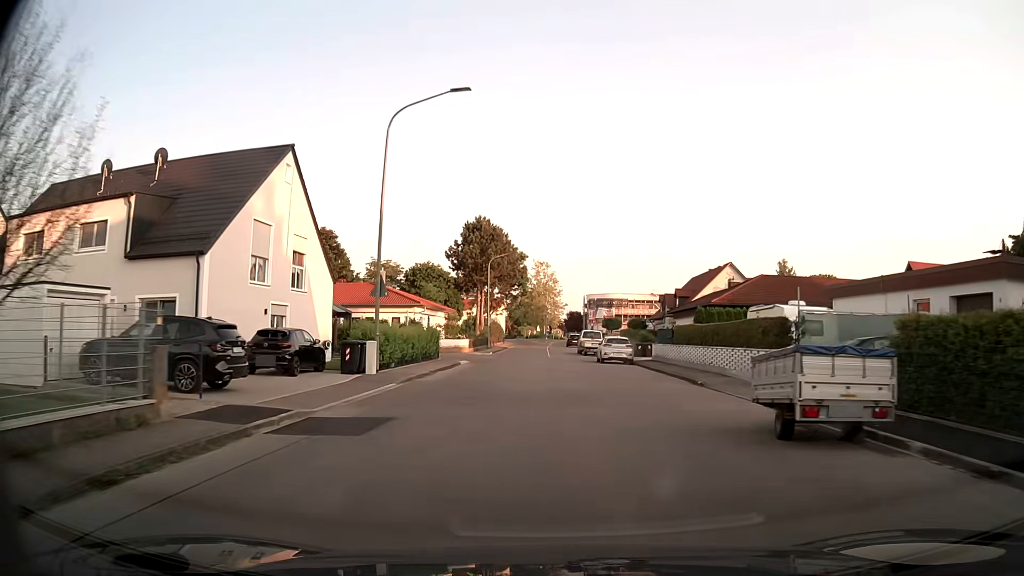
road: tertiary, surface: asphalt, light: Day
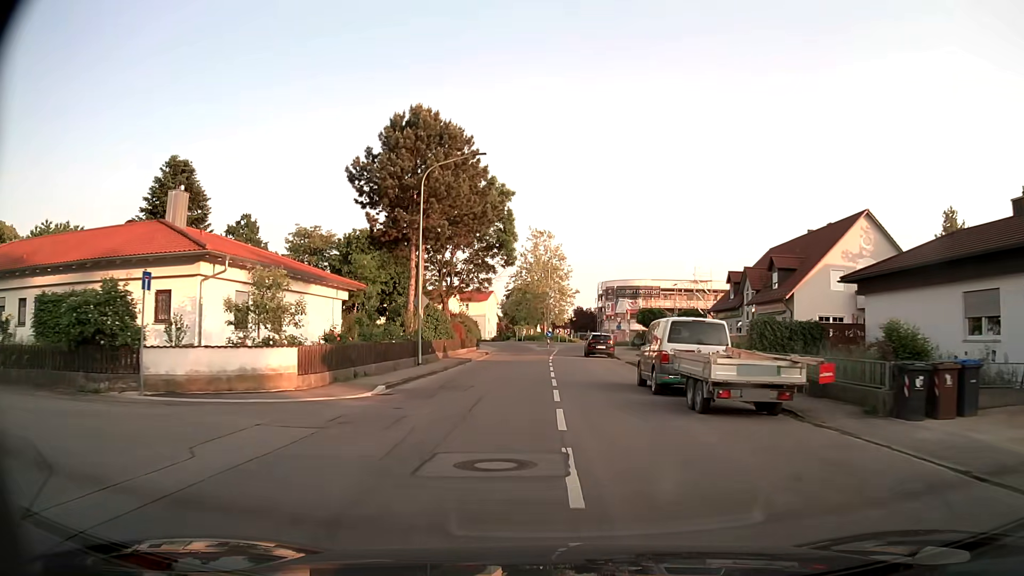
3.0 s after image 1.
(0.0, +37.5) m; 0°
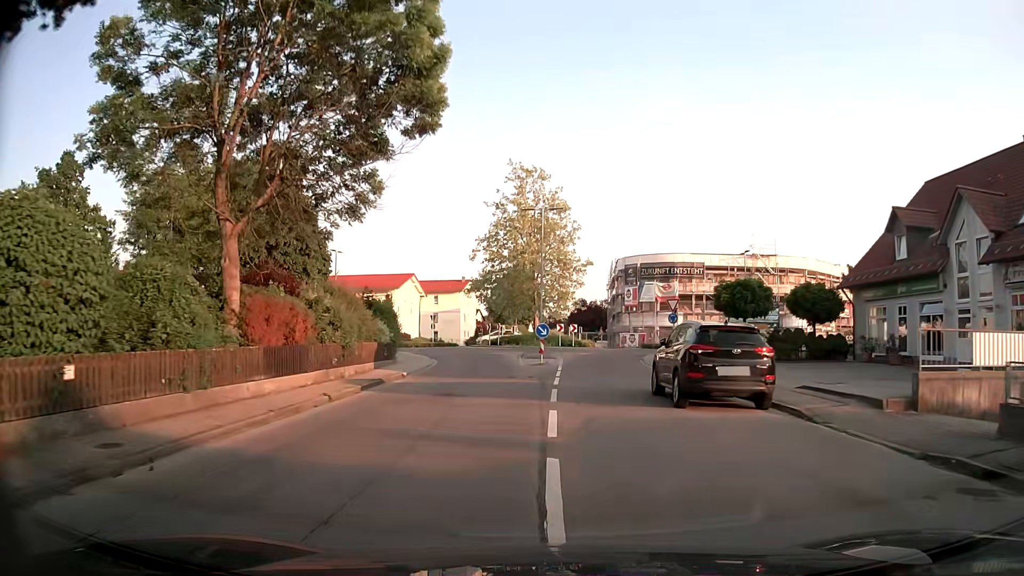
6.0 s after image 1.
(0.0, +32.1) m; 0°
(0, +10) (+1, +20) (+2, +30) (+4, +40) (+11, +46) (+21, +48) (+31, +49) (+41, +49) (+51, +49) (+61, +48) m
